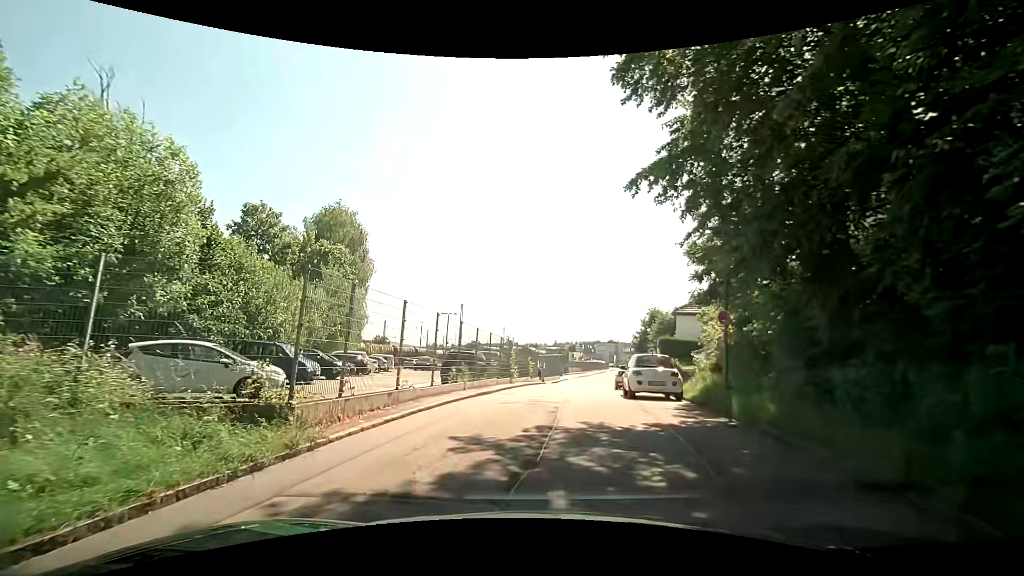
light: Day
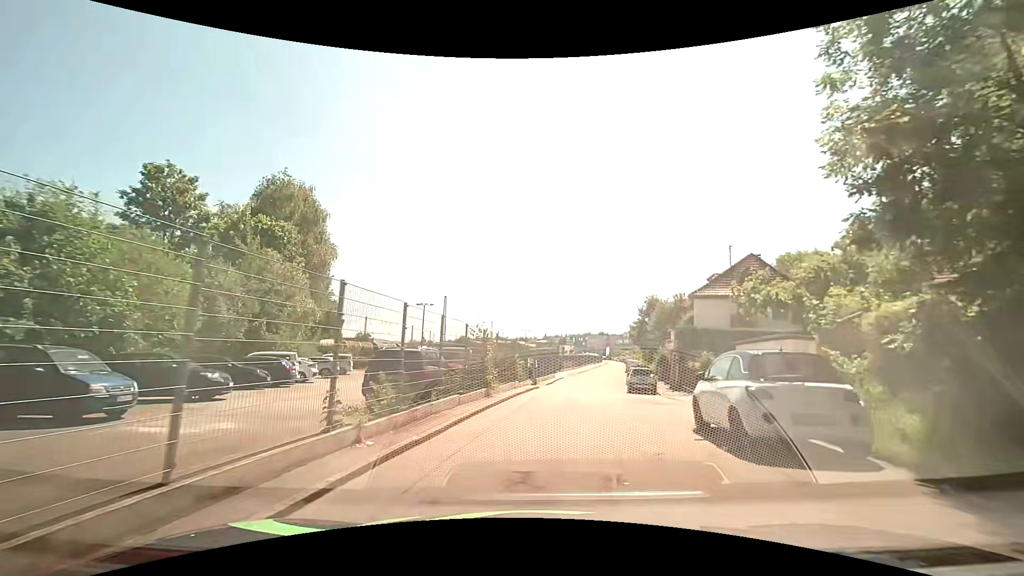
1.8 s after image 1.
(+0.1, +9.4) m; +1°
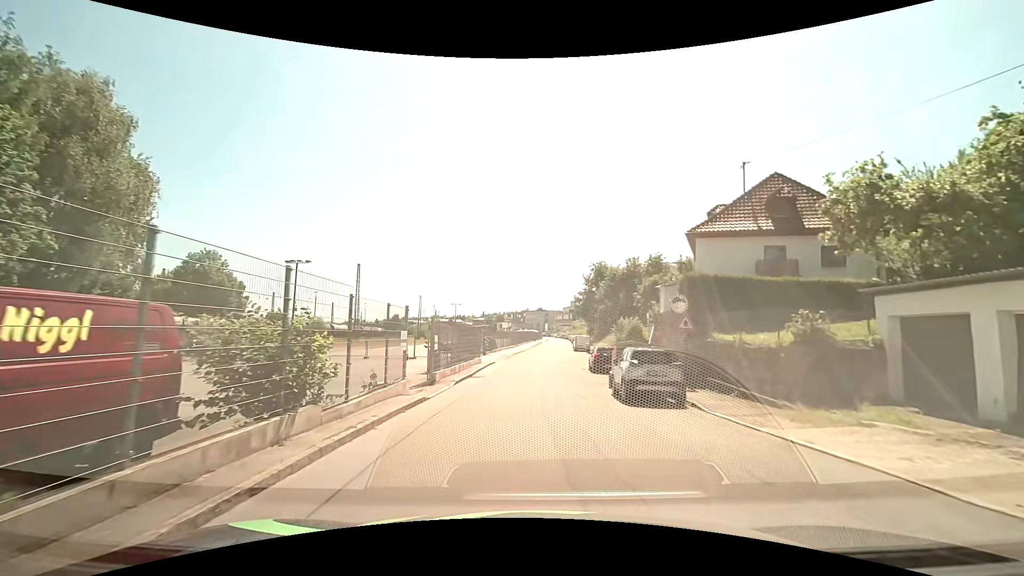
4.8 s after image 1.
(+1.5, +17.3) m; +8°
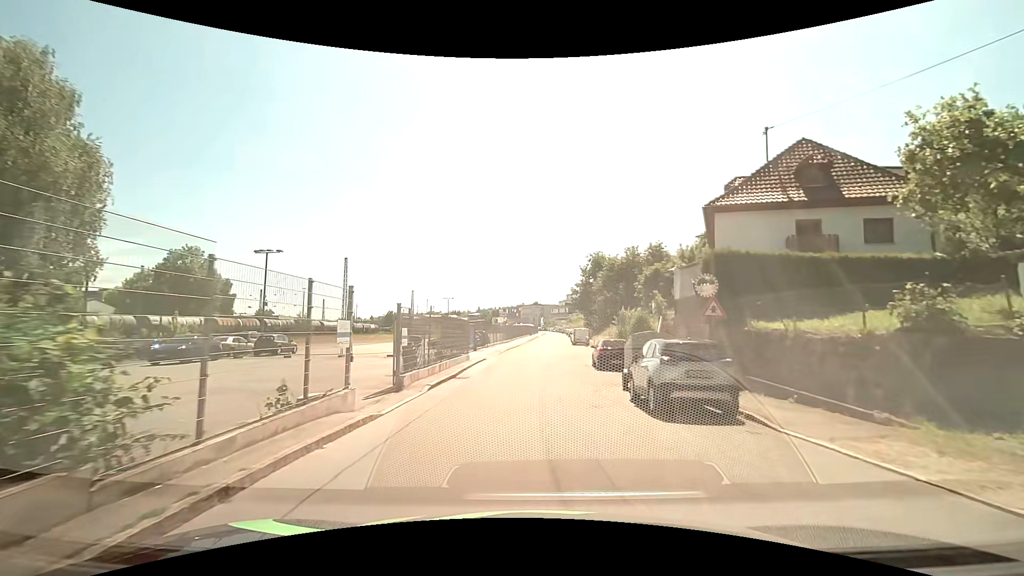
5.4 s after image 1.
(0.0, +3.9) m; 0°
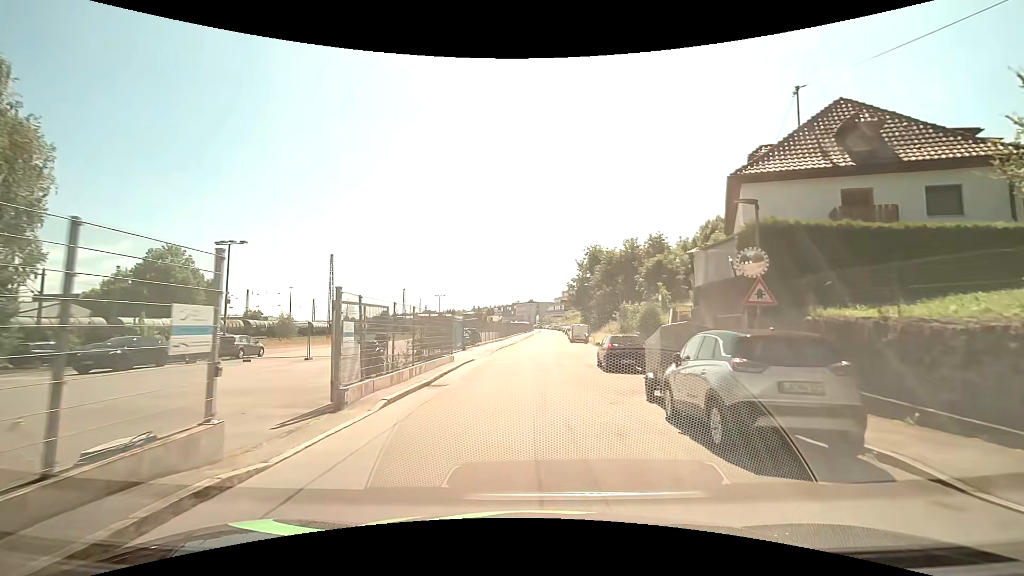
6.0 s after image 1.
(0.0, +4.0) m; +1°
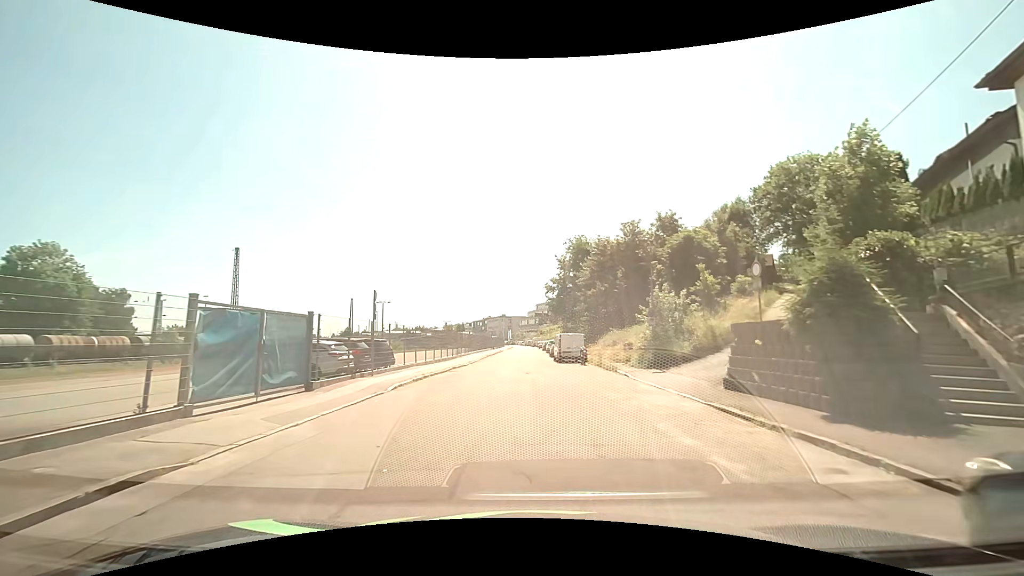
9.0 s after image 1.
(+0.3, +20.9) m; +2°
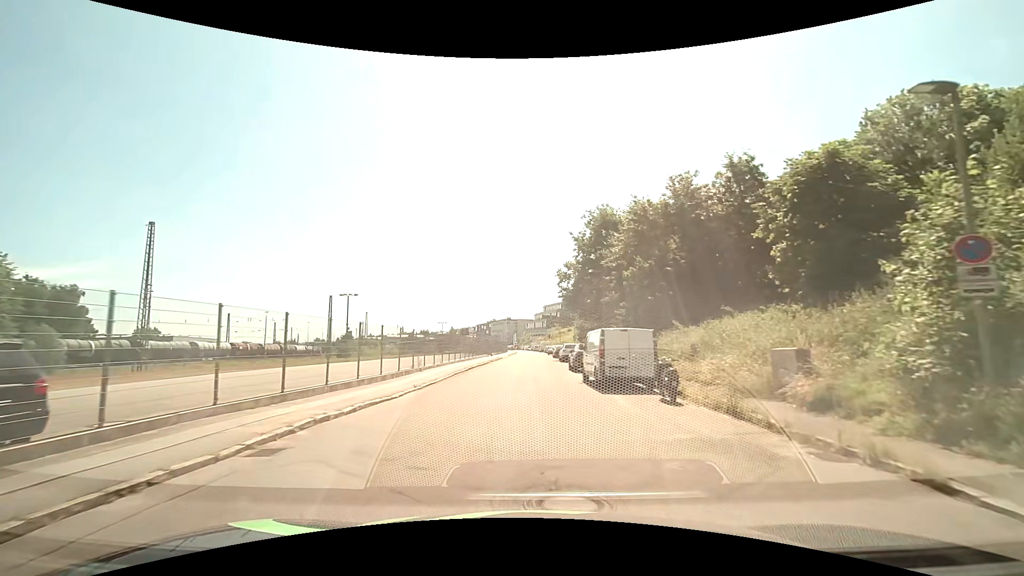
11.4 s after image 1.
(-0.1, +17.9) m; -1°
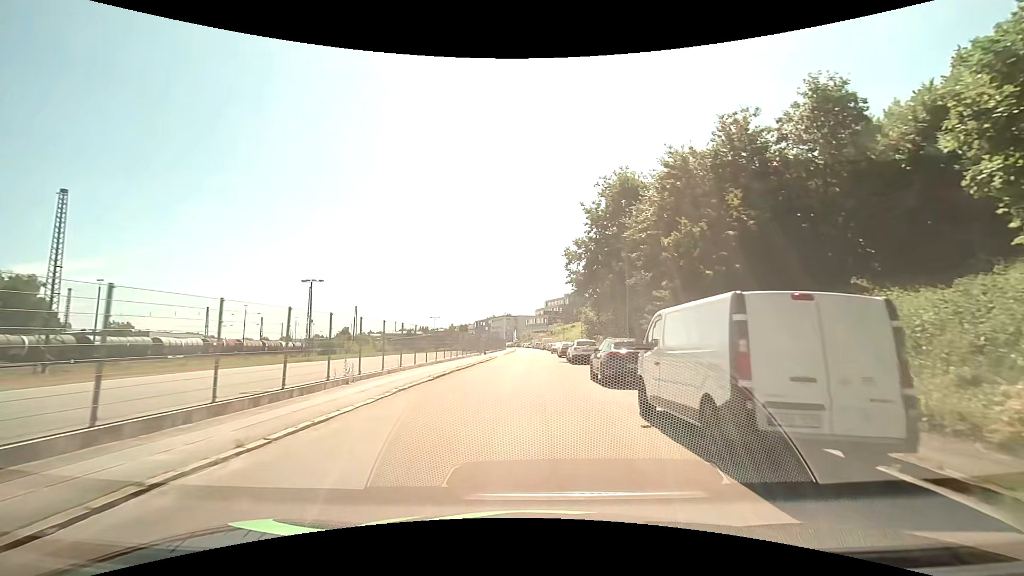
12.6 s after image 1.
(0.0, +10.5) m; 0°
(0, +10) (0, +20) (0, +30) (0, +40) (0, +50) (+1, +60) (+1, +70) (+1, +80) (+1, +90) (+1, +100) m
